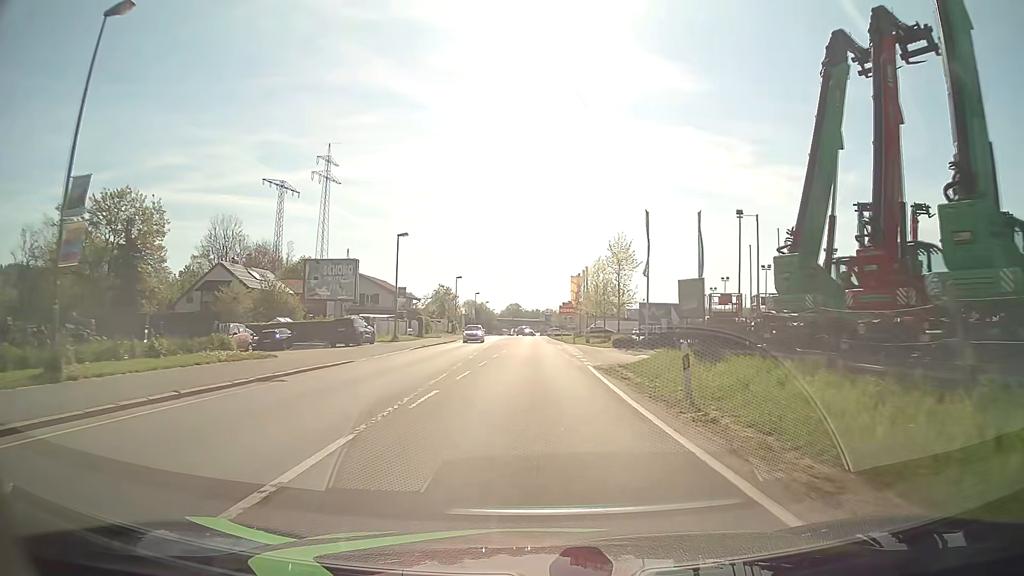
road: primary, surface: asphalt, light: Day
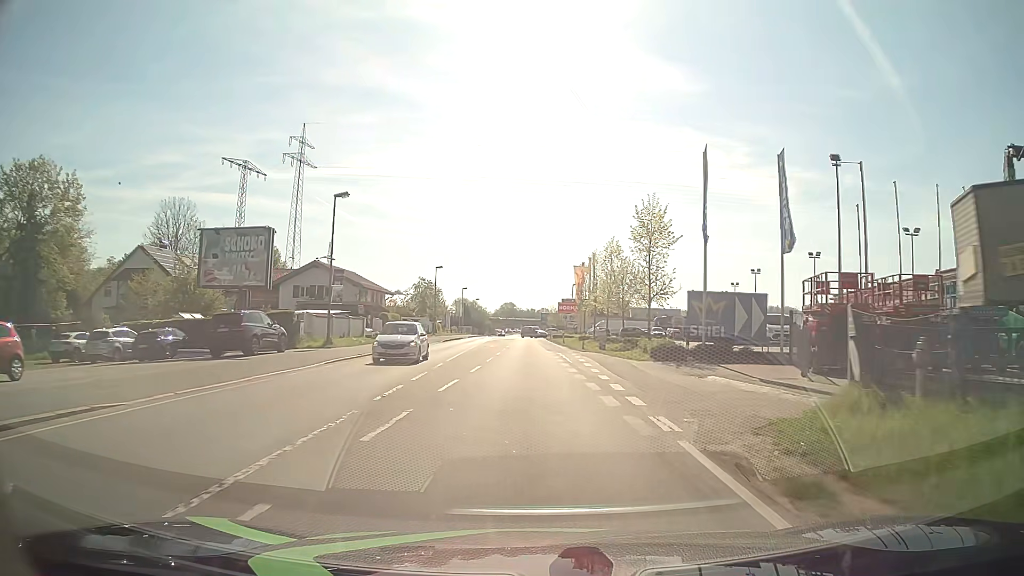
(0.0, +15.2) m; 0°
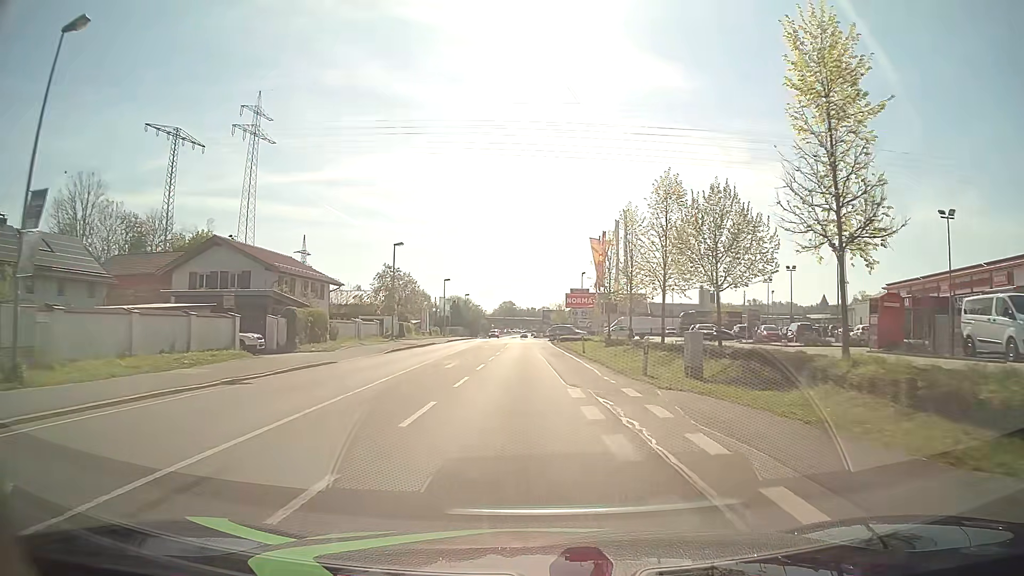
(+0.1, +22.8) m; 0°
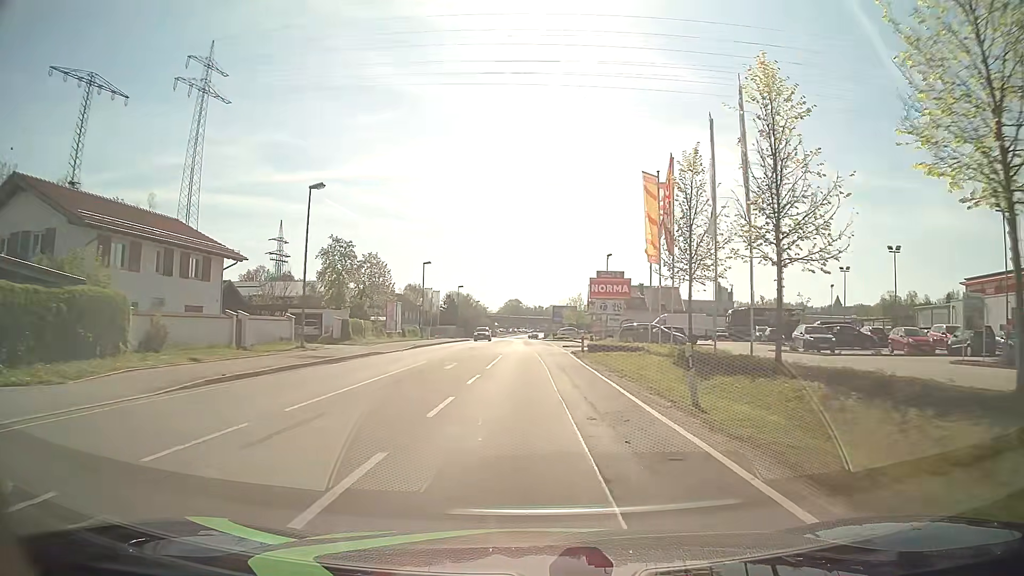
(-0.2, +22.8) m; -1°
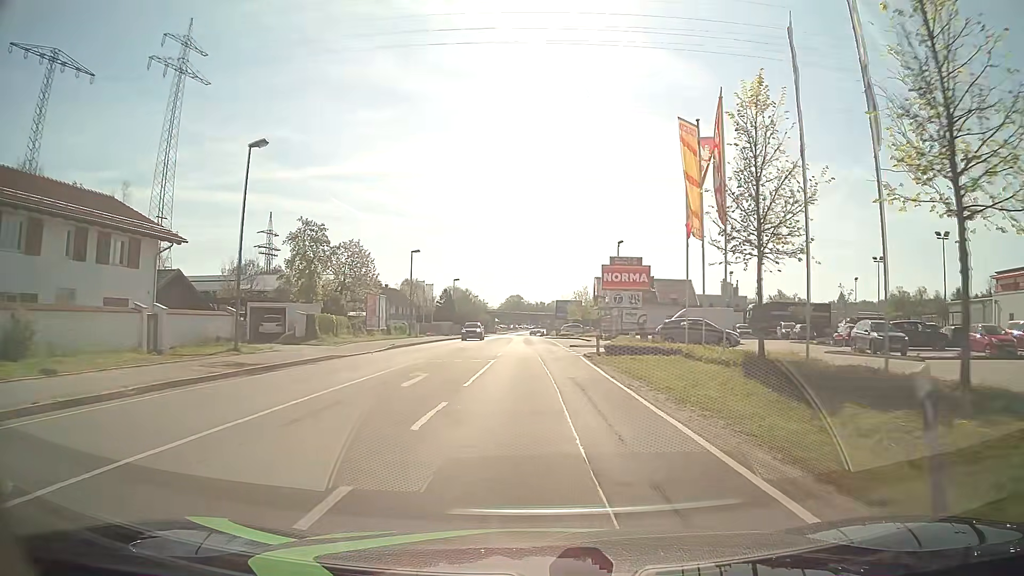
(0.0, +7.6) m; 0°
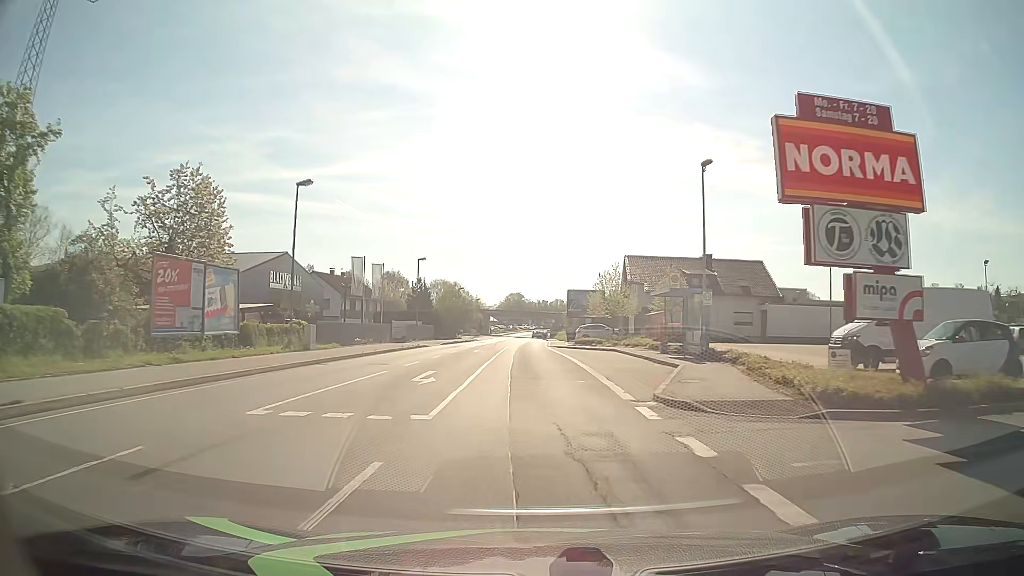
(-0.1, +30.6) m; 0°
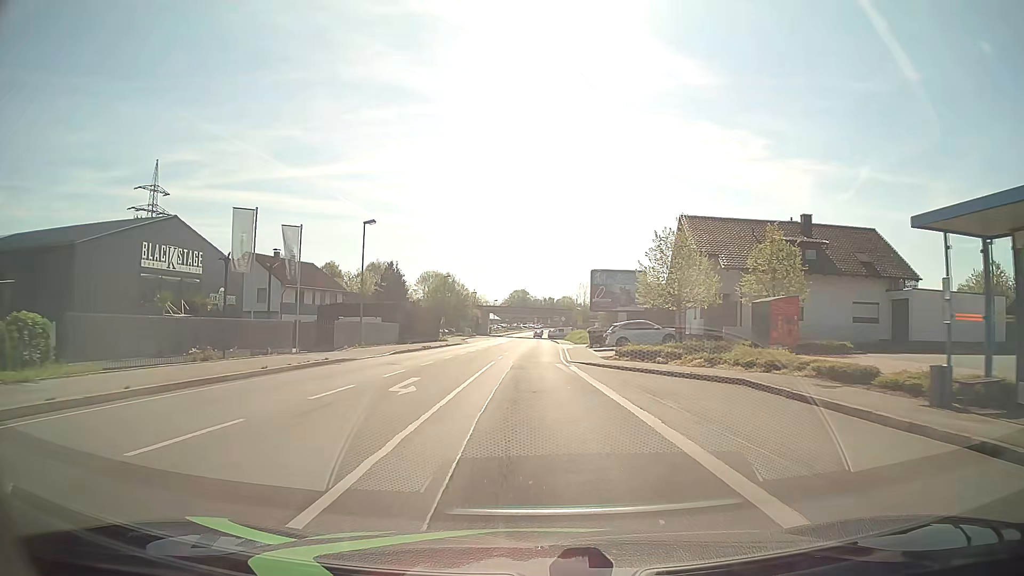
(0.0, +23.0) m; 0°
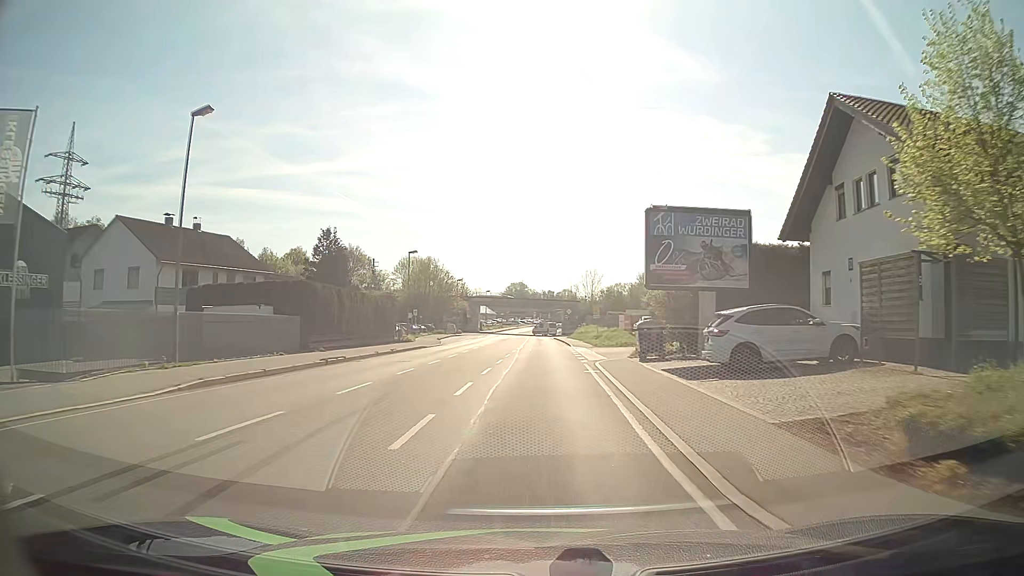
(-0.1, +23.1) m; 0°
(0, +10) (0, +20) (0, +30) (+1, +40) (+1, +50) (+1, +60) (+1, +70) (+1, +80) (+1, +90) (+1, +100) m
